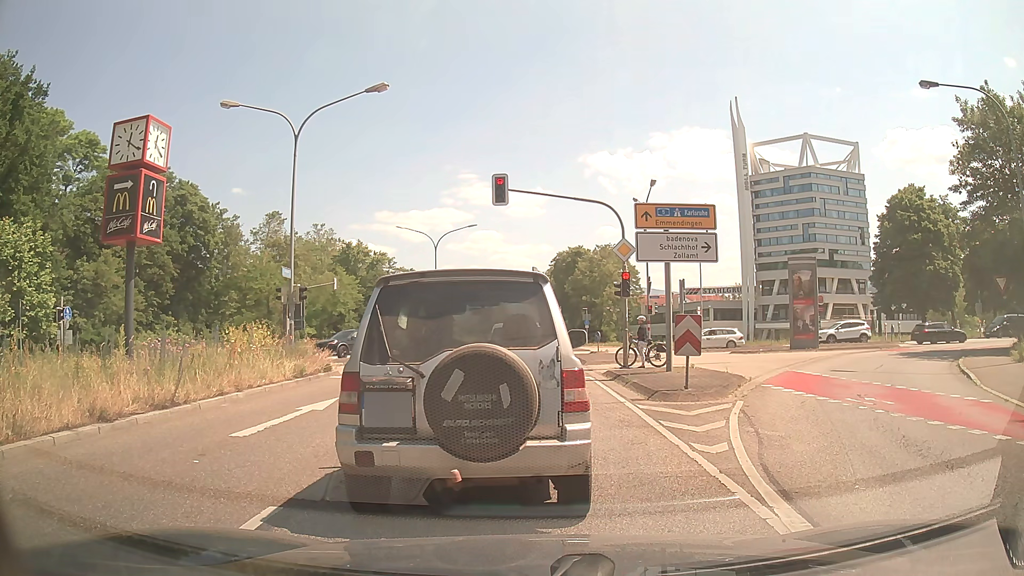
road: primary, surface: asphalt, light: Day
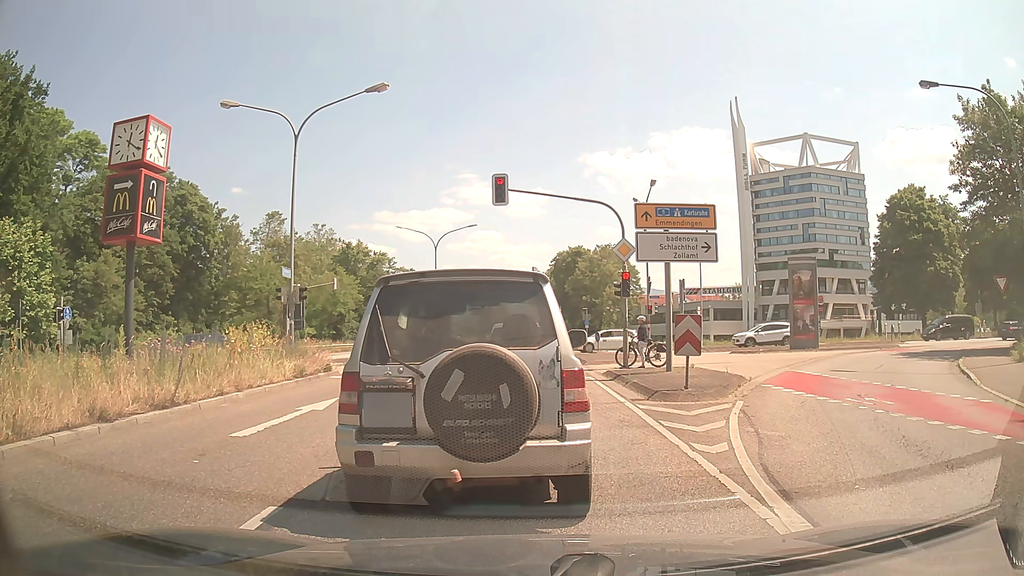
(0.0, 0.0) m; 0°
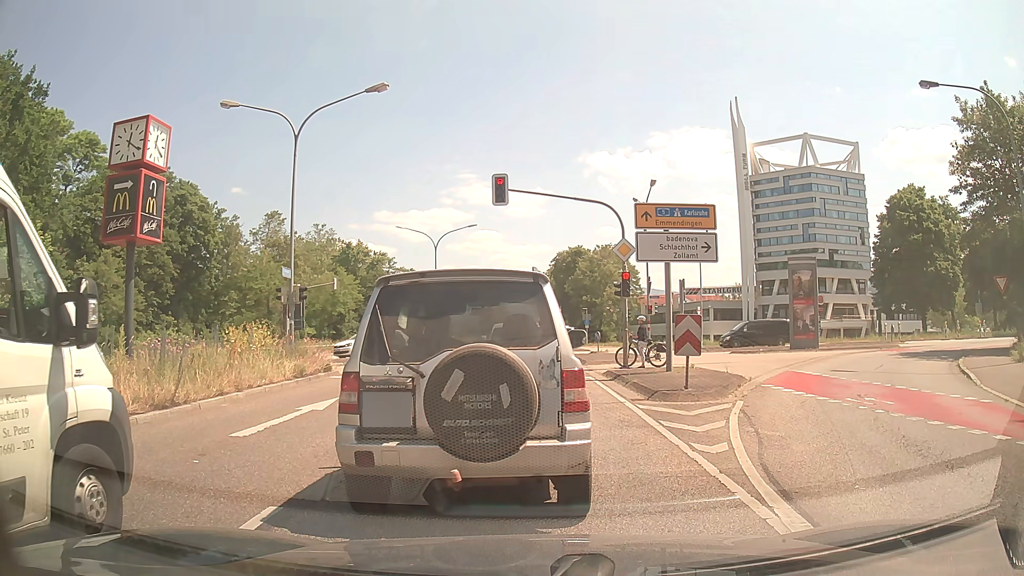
(0.0, 0.0) m; 0°
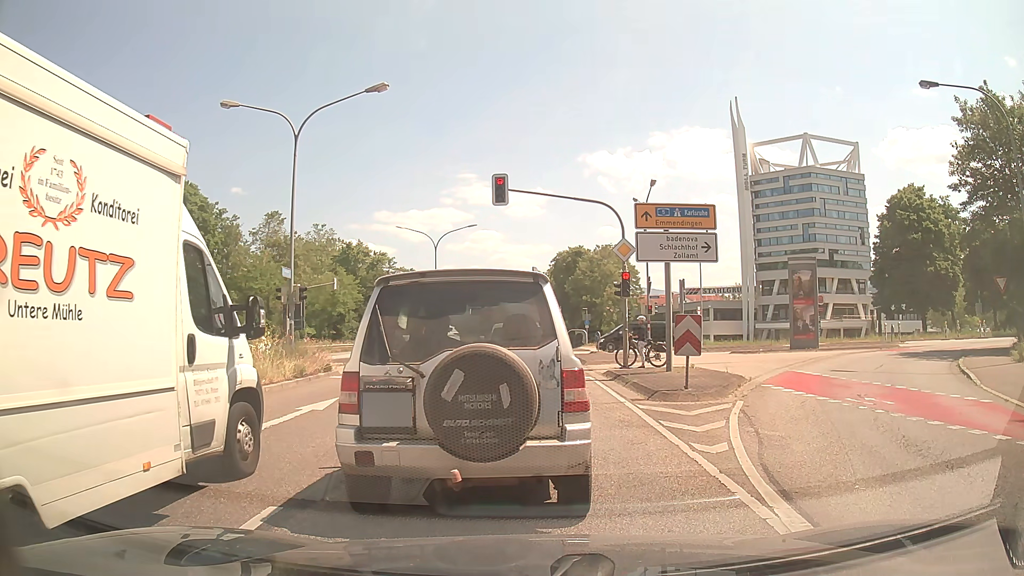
(0.0, 0.0) m; 0°
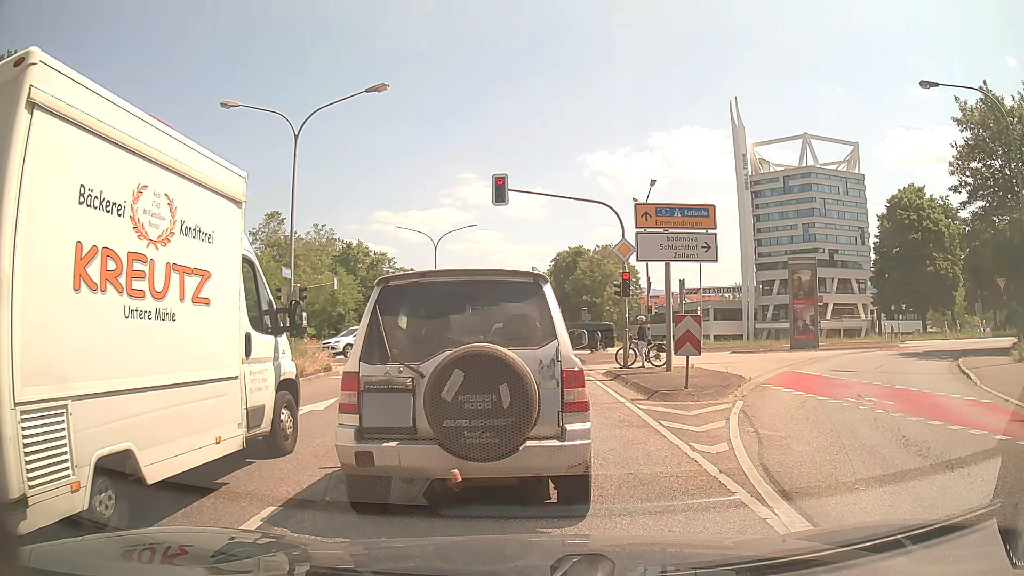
(0.0, 0.0) m; 0°
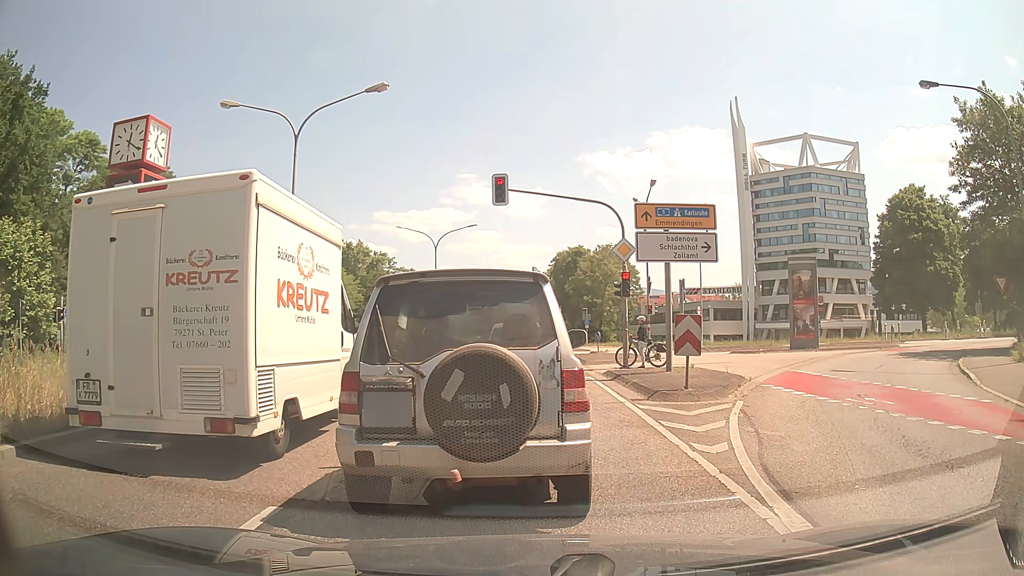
(0.0, 0.0) m; 0°
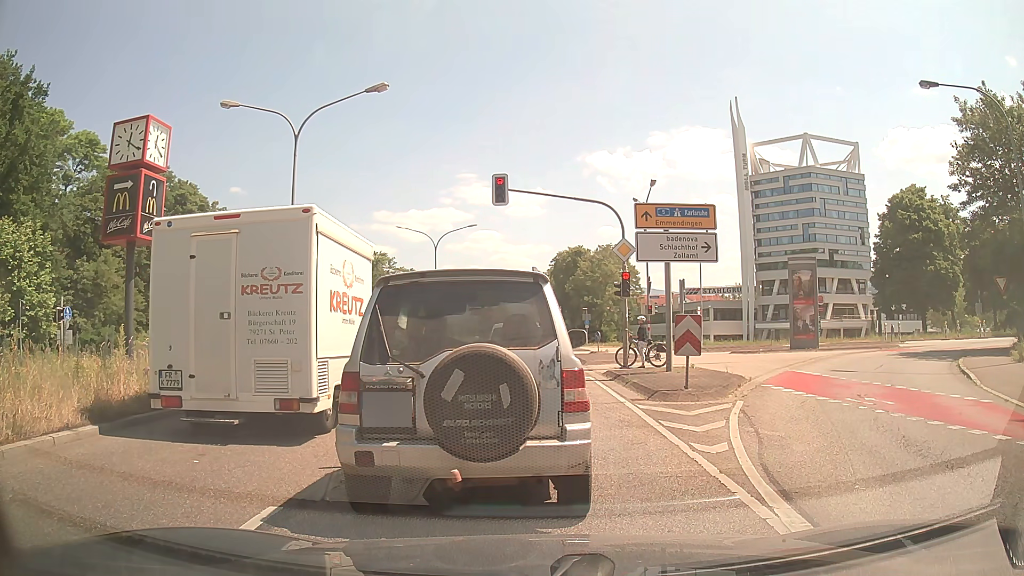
(0.0, 0.0) m; 0°
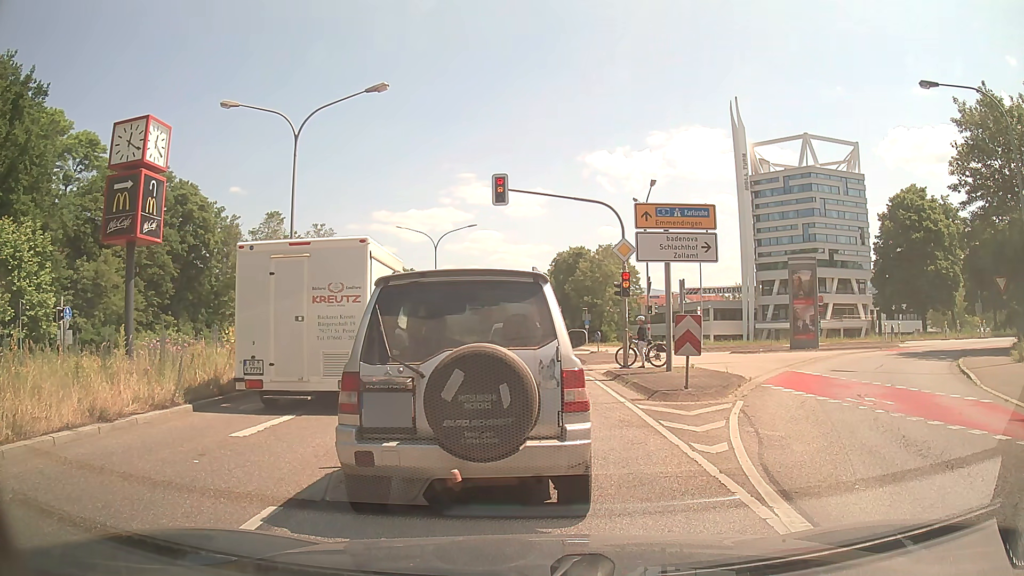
(0.0, 0.0) m; 0°
(0, +10) (0, +20) (-1, +30) (-1, +40) (-1, +50) (-2, +60) (-3, +70) (-3, +80) (-4, +90) (-5, +100) m
